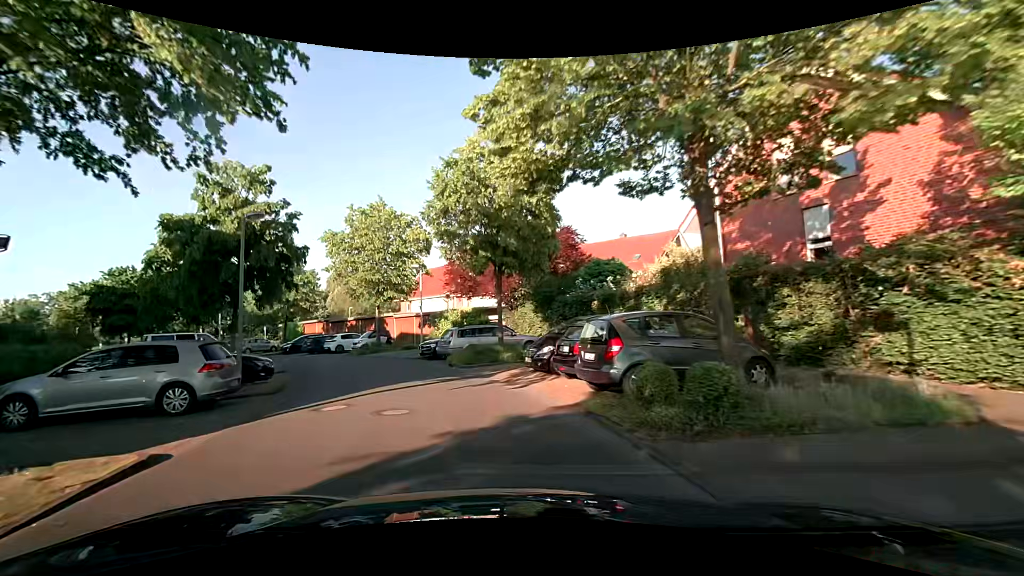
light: Day
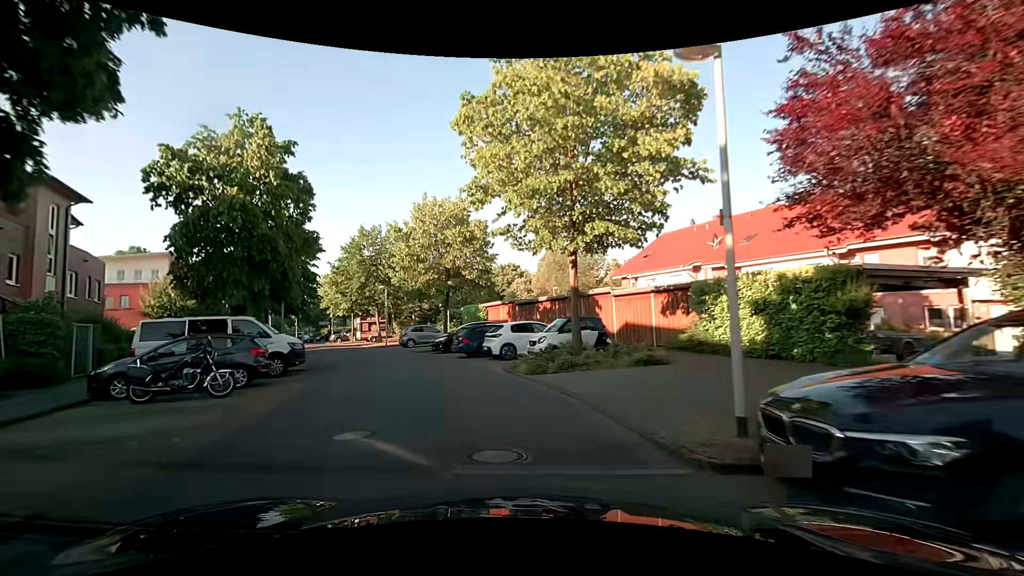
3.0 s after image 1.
(-4.4, +19.8) m; -26°
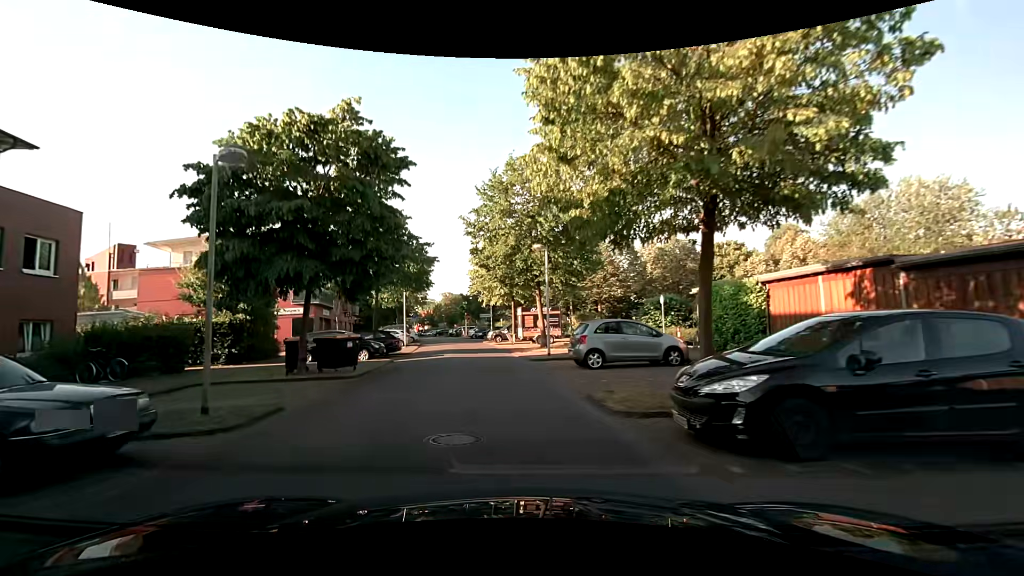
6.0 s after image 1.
(-3.3, +19.8) m; -19°
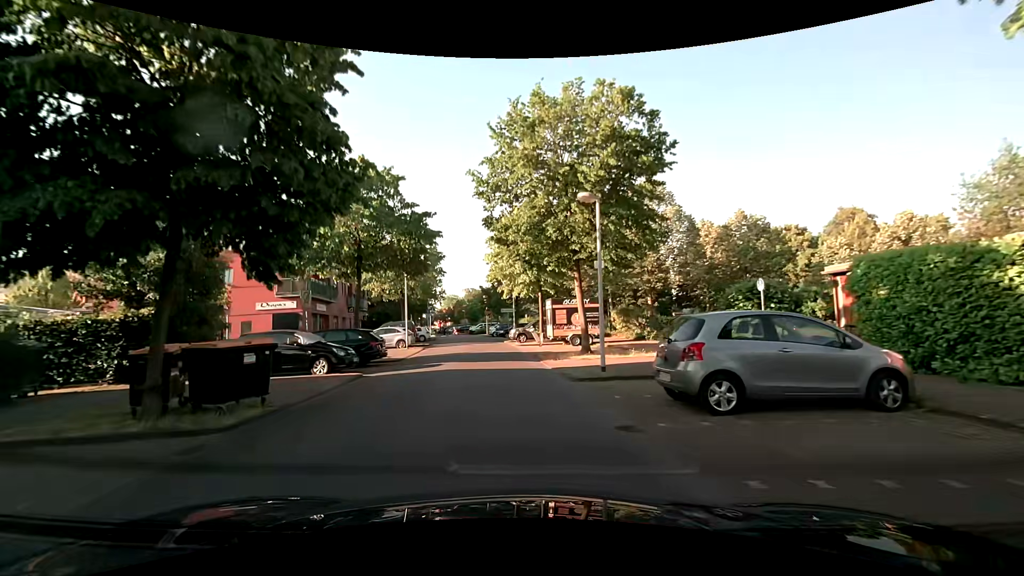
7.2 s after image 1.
(-0.4, +7.8) m; -3°
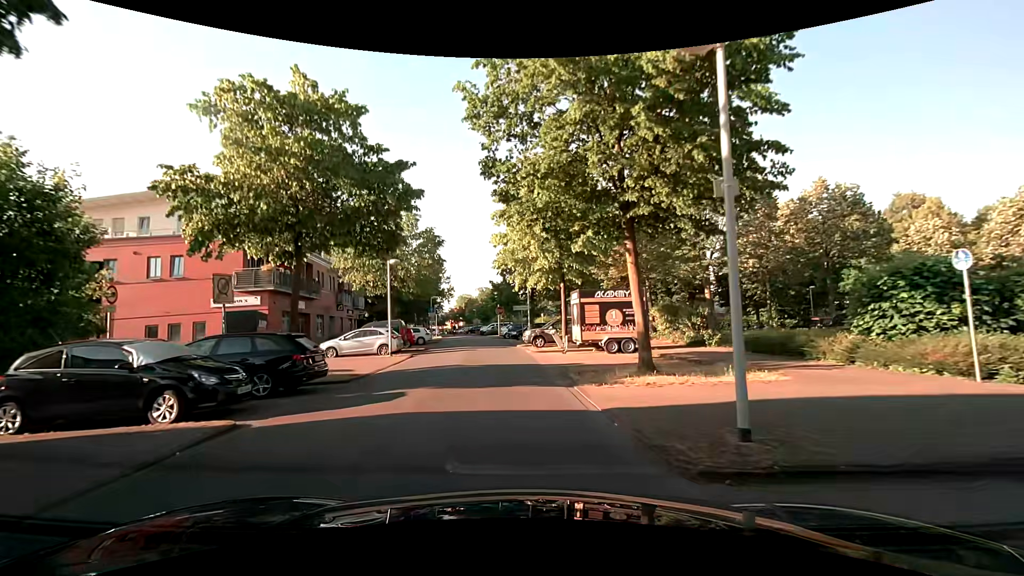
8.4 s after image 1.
(-0.2, +7.3) m; -3°
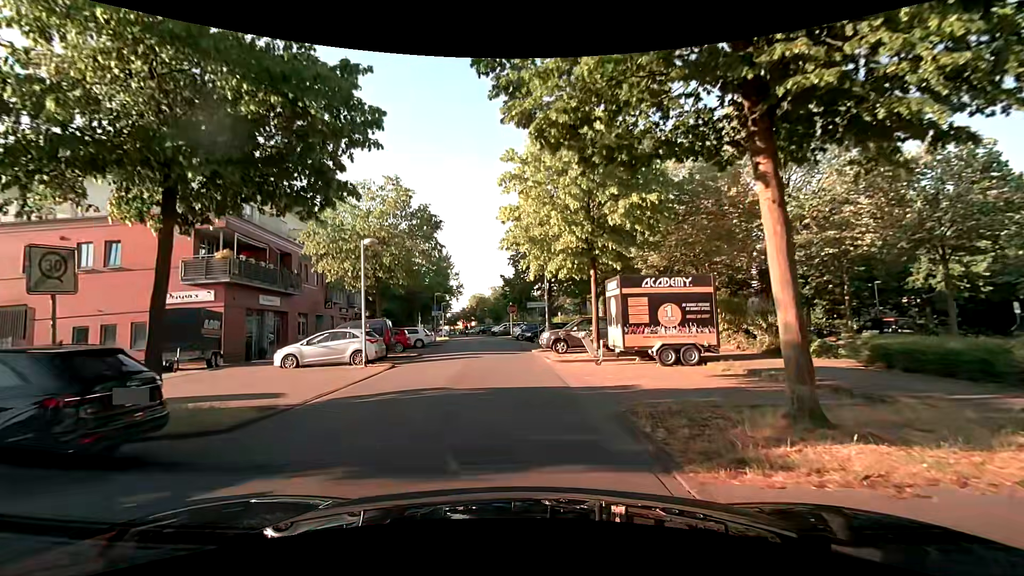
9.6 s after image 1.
(0.0, +6.1) m; -1°
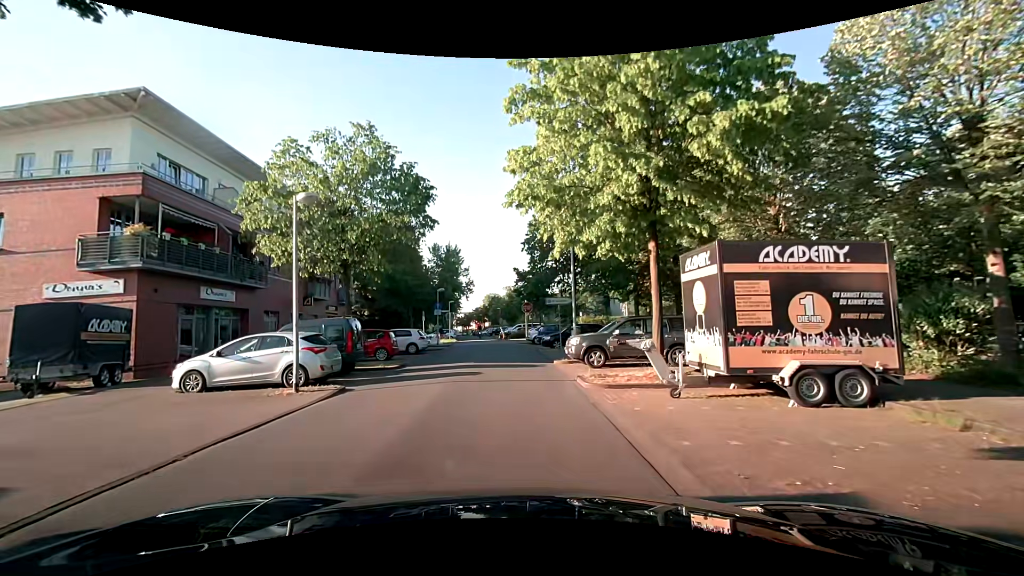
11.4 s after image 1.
(-0.2, +6.6) m; -2°
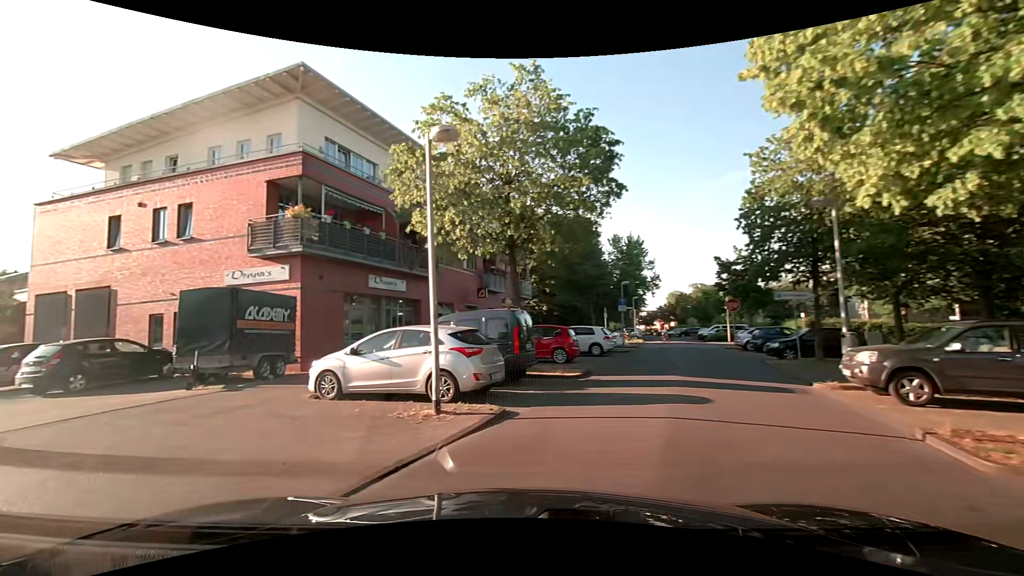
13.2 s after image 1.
(-0.4, +4.7) m; -21°
